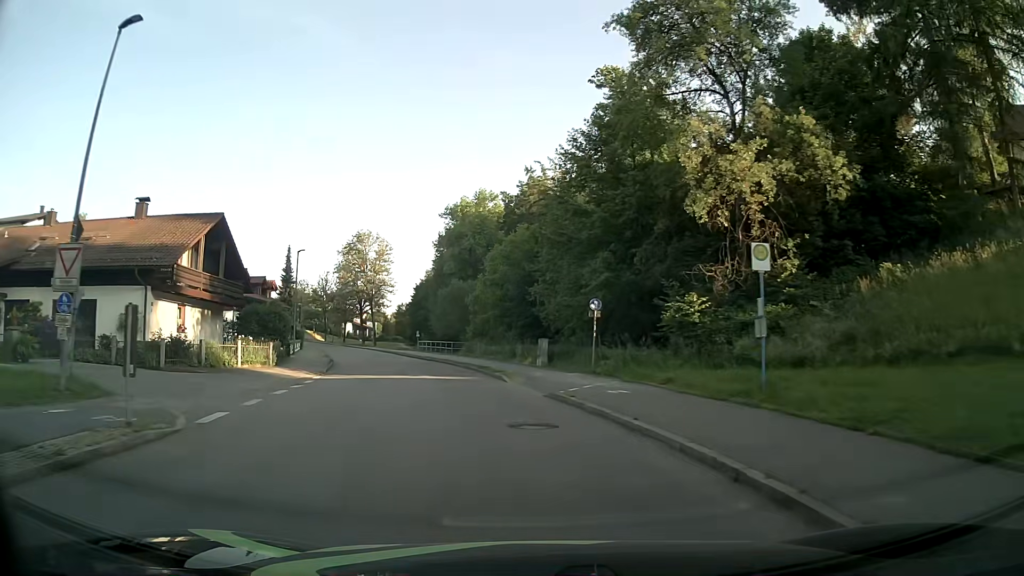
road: unclassified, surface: asphalt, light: Day
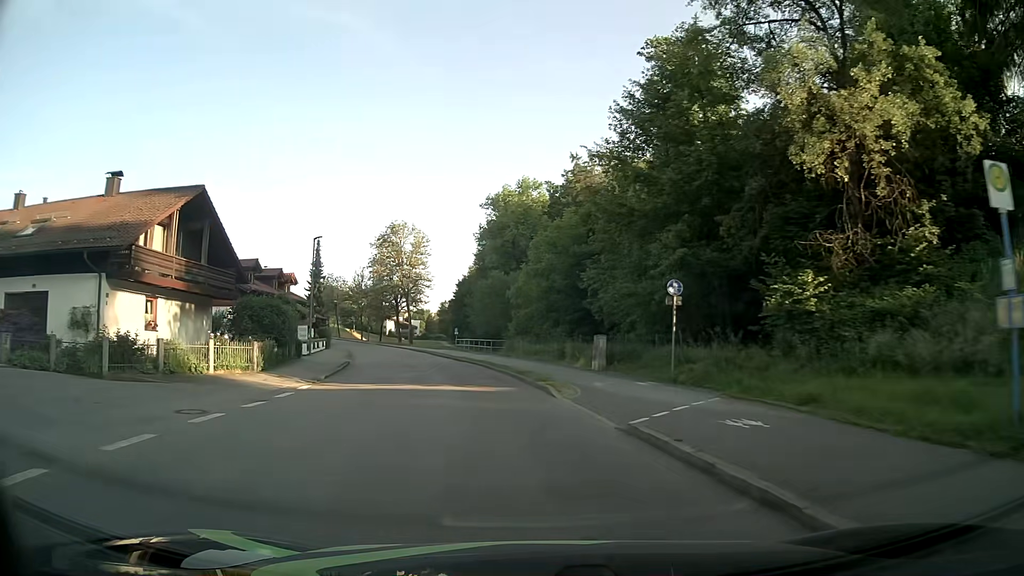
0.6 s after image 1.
(-0.2, +6.6) m; -3°
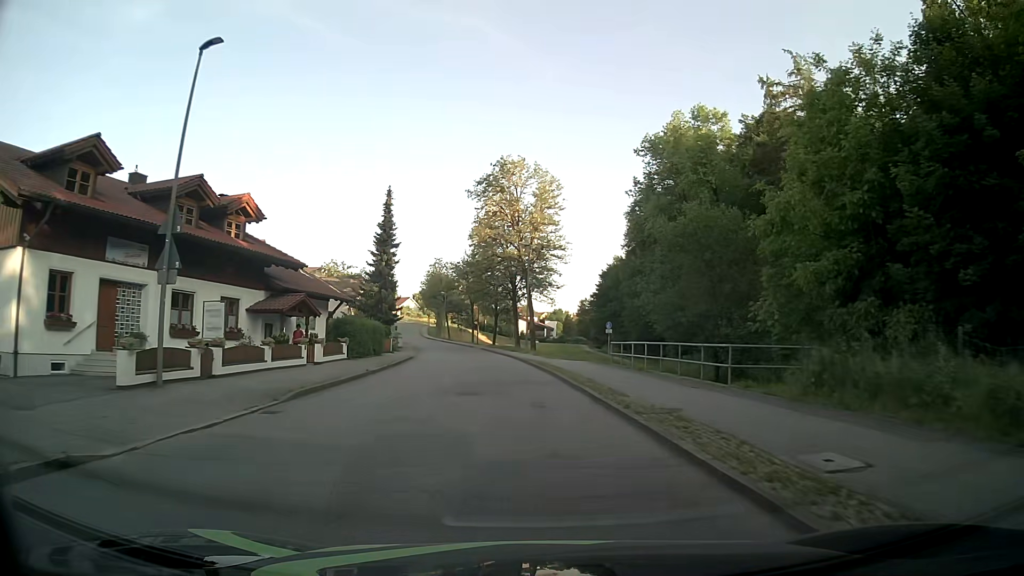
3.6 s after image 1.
(-4.7, +32.9) m; -12°
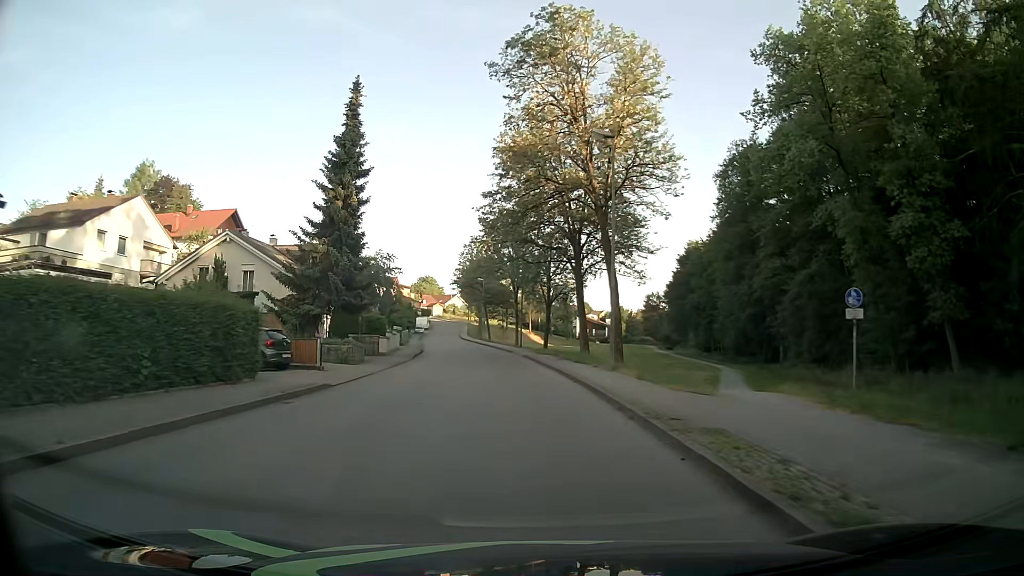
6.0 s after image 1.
(-1.4, +27.0) m; -5°
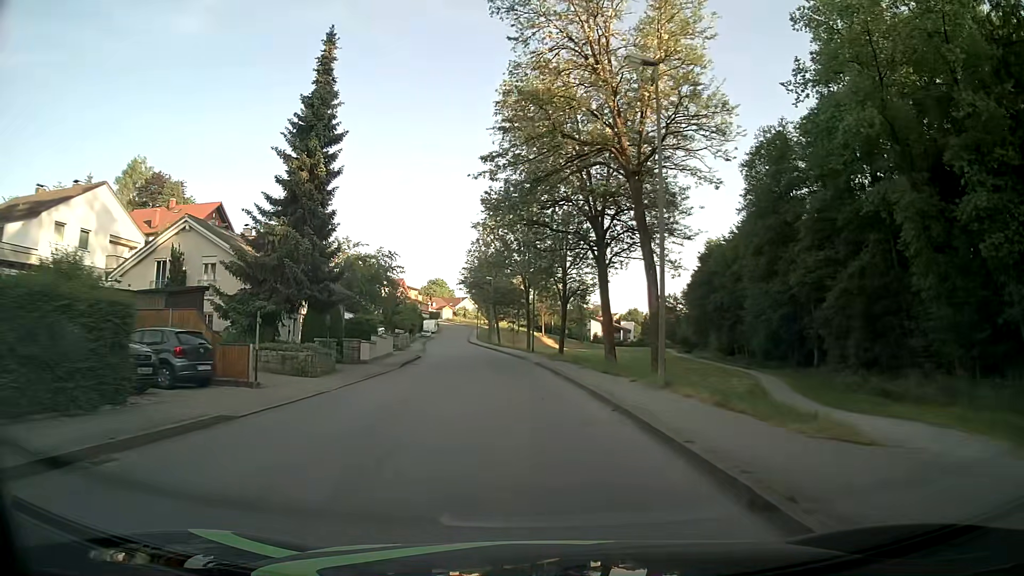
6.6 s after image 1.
(0.0, +6.7) m; -1°
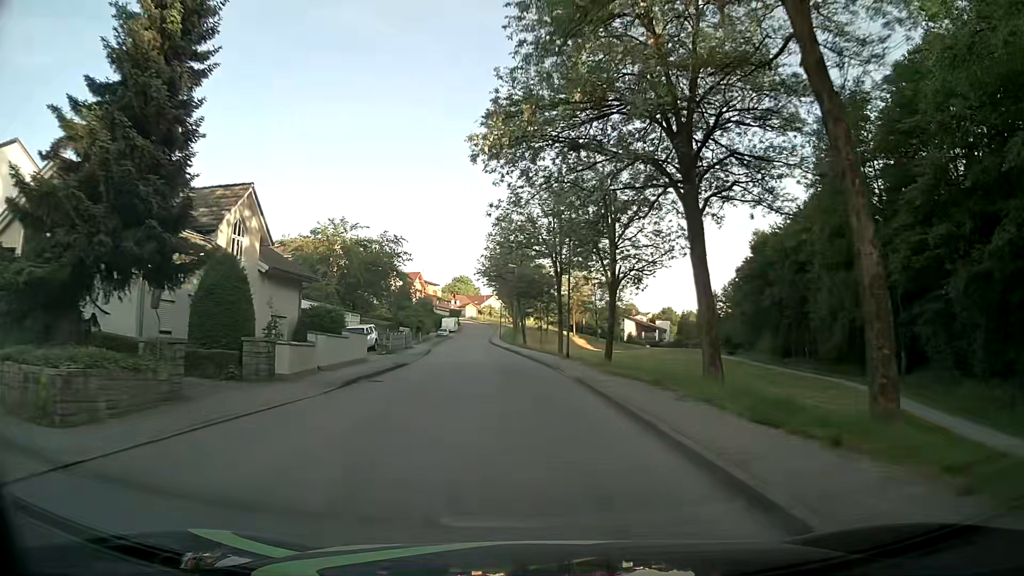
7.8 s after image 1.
(-0.4, +13.6) m; -3°
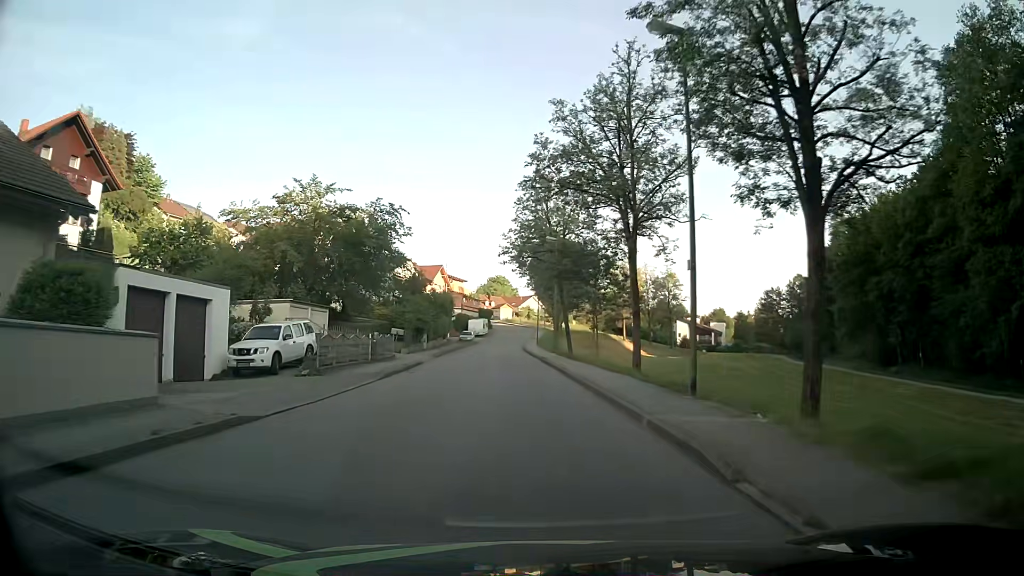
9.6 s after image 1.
(-0.5, +20.4) m; -3°
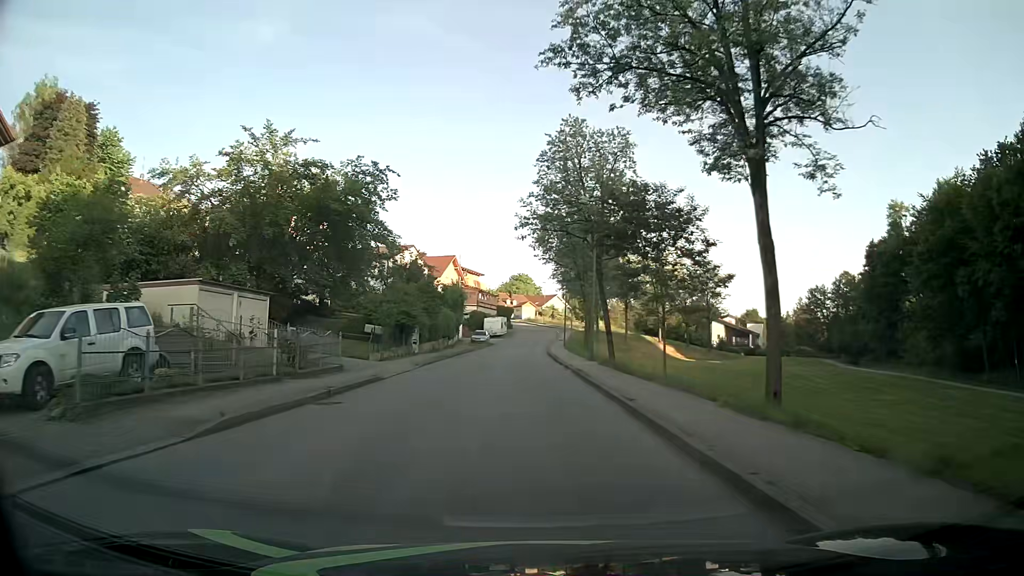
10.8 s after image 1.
(-0.3, +13.5) m; -2°
(0, +10) (0, +20) (-1, +30) (-1, +40) (-1, +50) (-1, +60) (-1, +70) (0, +80) (0, +90) (+1, +100) m
